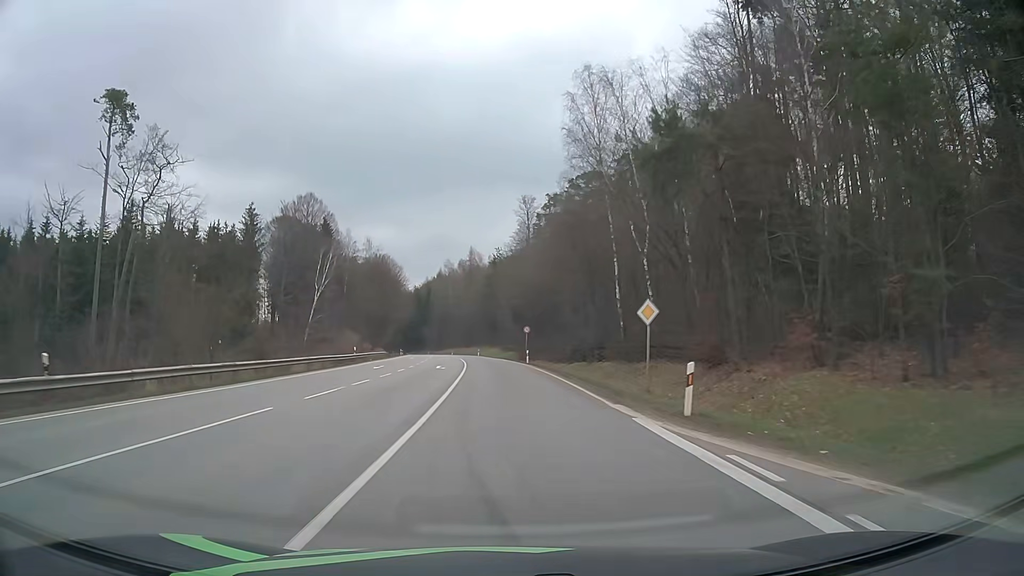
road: secondary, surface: asphalt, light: Day
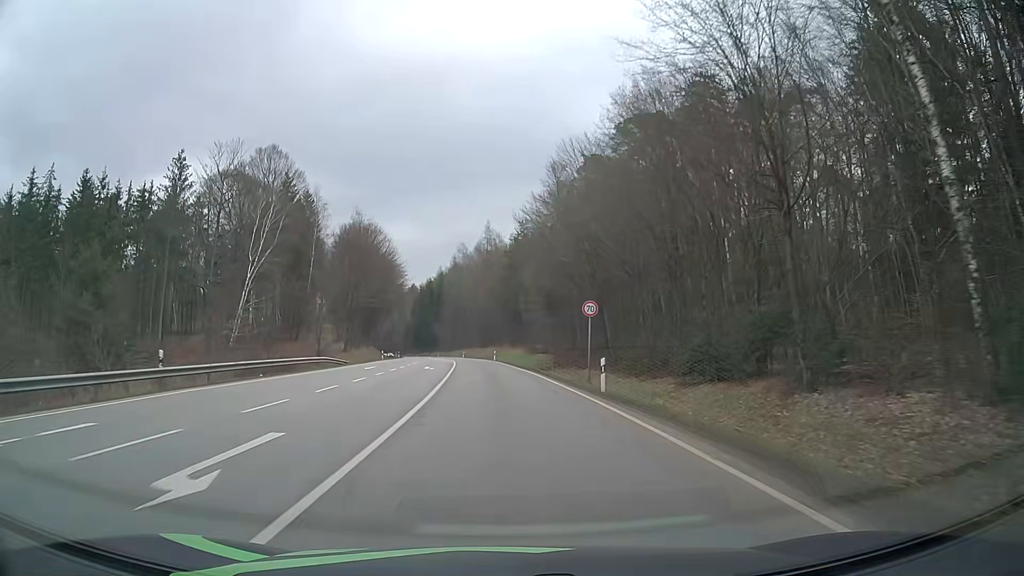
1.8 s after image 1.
(-0.4, +33.8) m; -2°
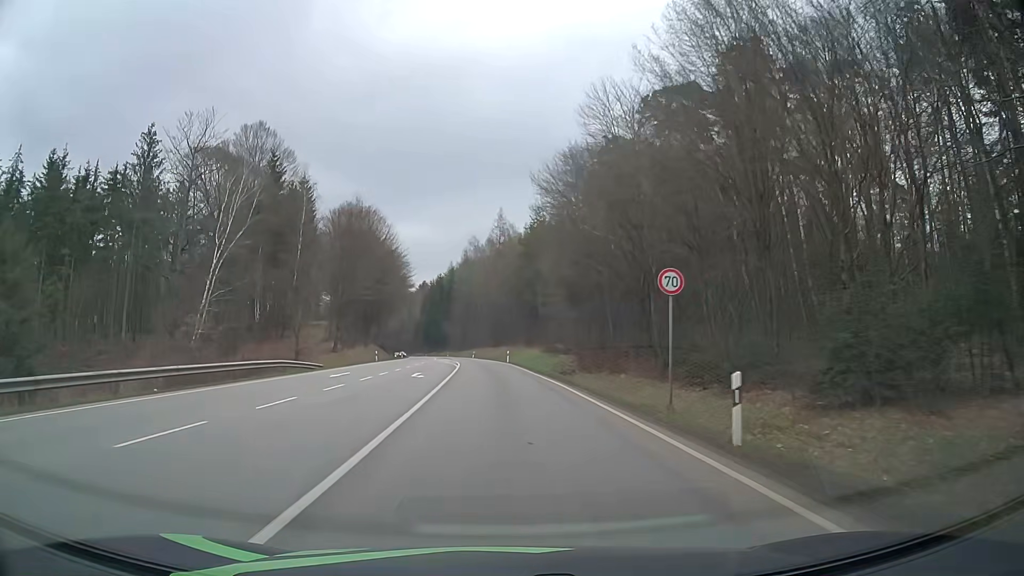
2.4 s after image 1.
(0.0, +11.2) m; -1°
(0, +10) (0, +20) (-1, +30) (-1, +40) (-2, +50) (-3, +60) (-4, +70) (-5, +80) (-6, +90) (-7, +100) m
